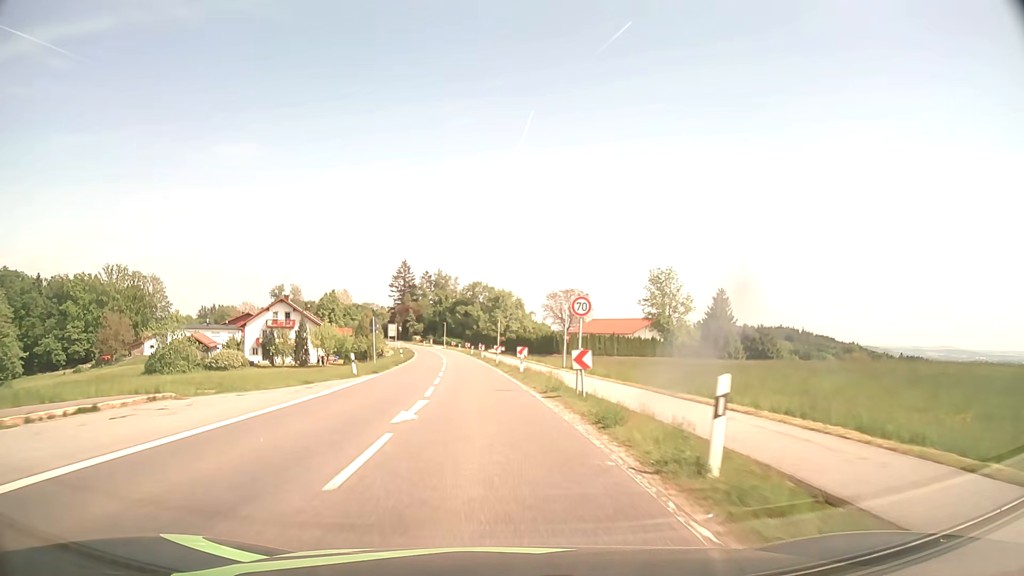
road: secondary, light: Day
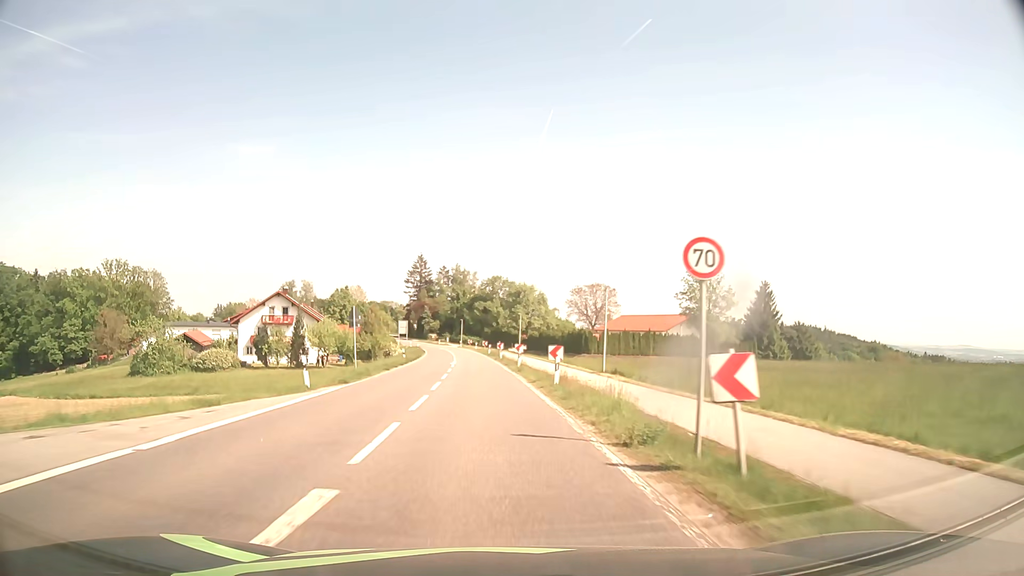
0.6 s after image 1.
(-0.2, +10.8) m; -2°
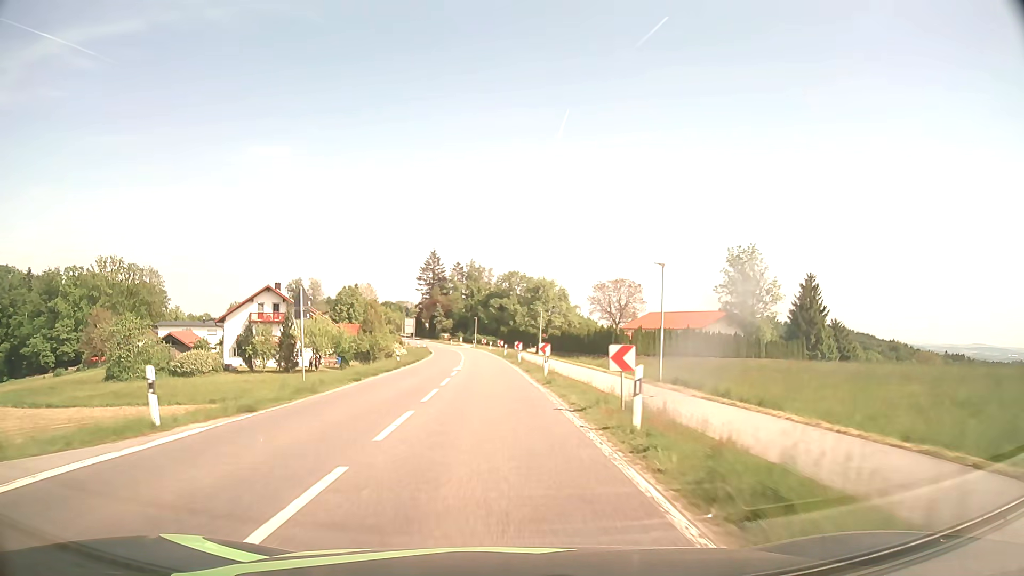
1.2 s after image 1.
(-0.1, +10.8) m; -1°
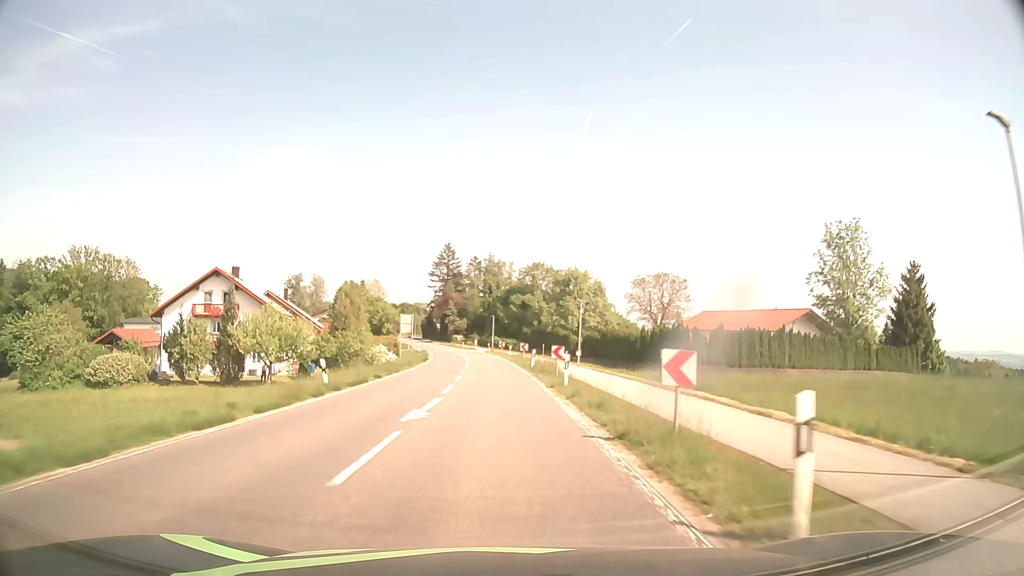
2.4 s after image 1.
(-0.4, +21.6) m; -2°
